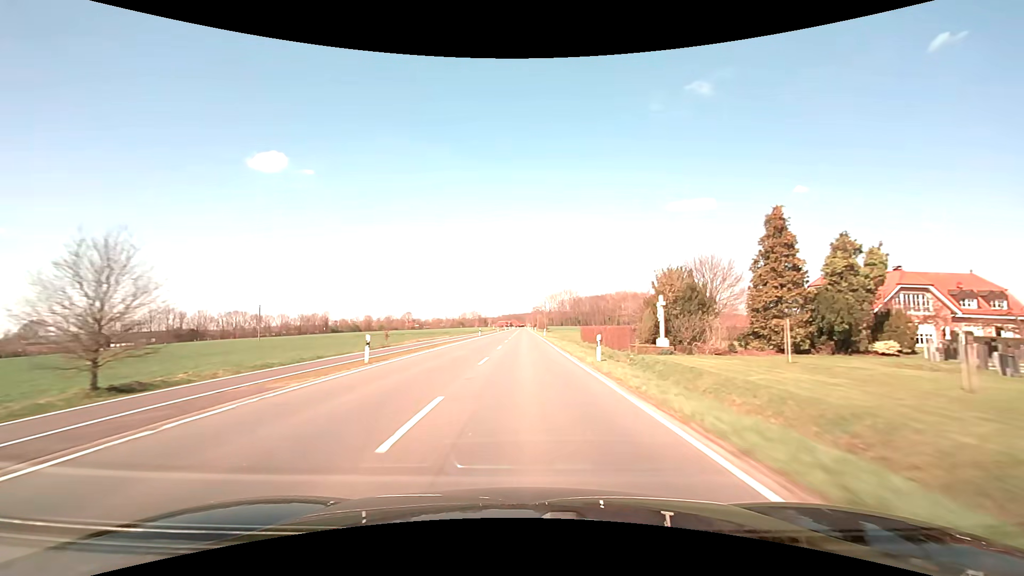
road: secondary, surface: asphalt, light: Day
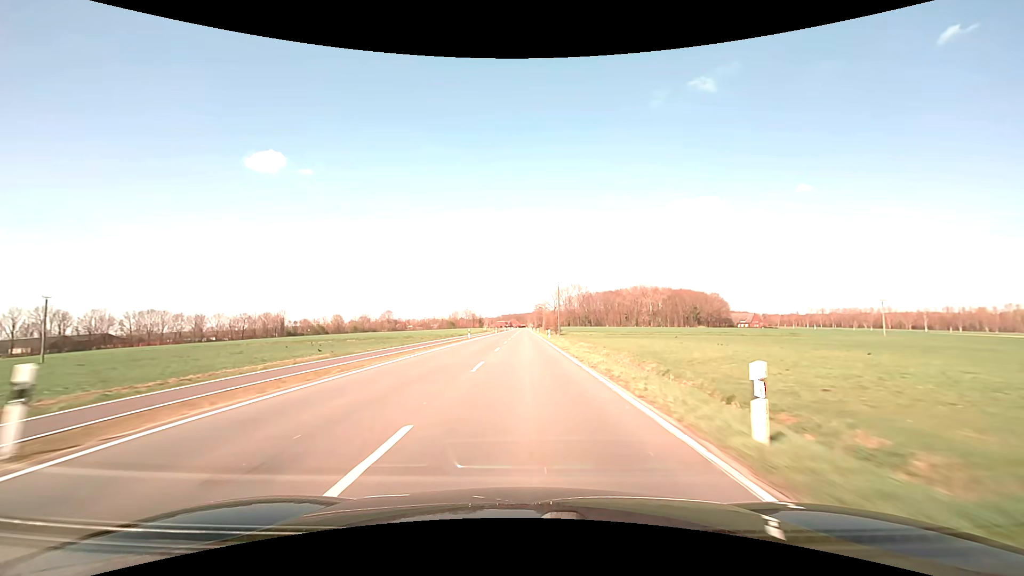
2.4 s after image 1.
(0.0, +63.1) m; 0°
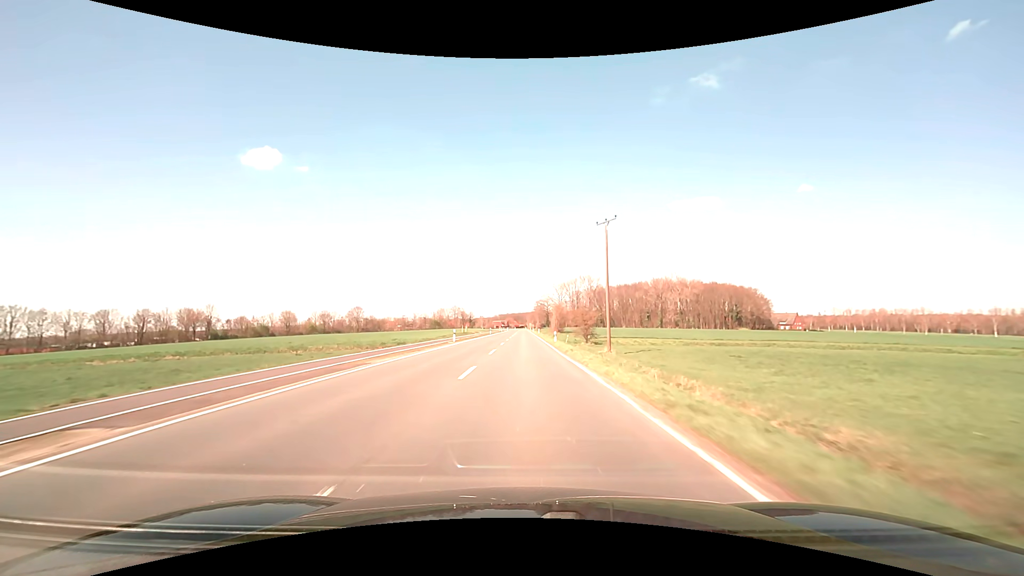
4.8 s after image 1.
(+0.2, +63.2) m; 0°
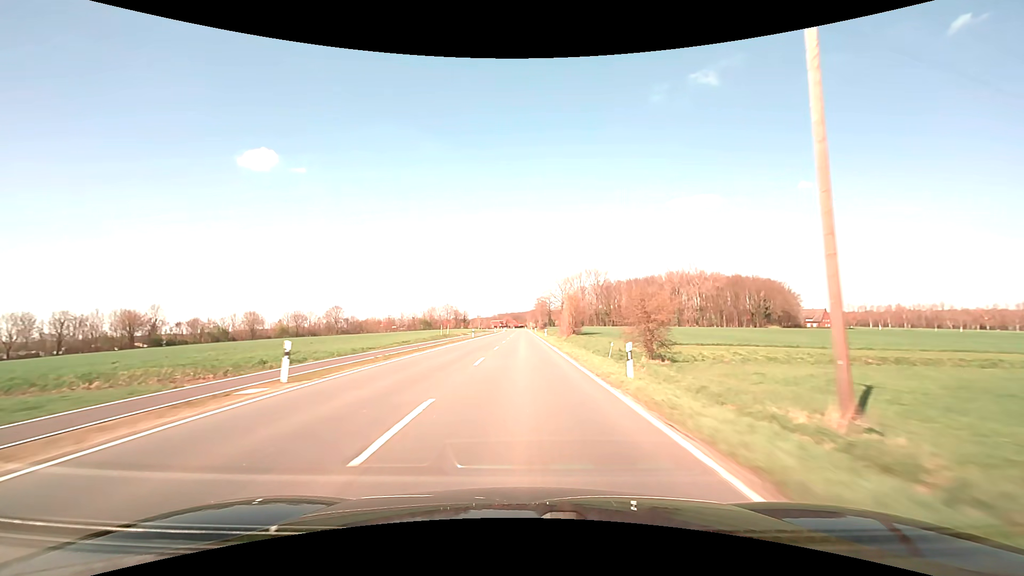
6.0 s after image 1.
(+0.1, +31.6) m; 0°
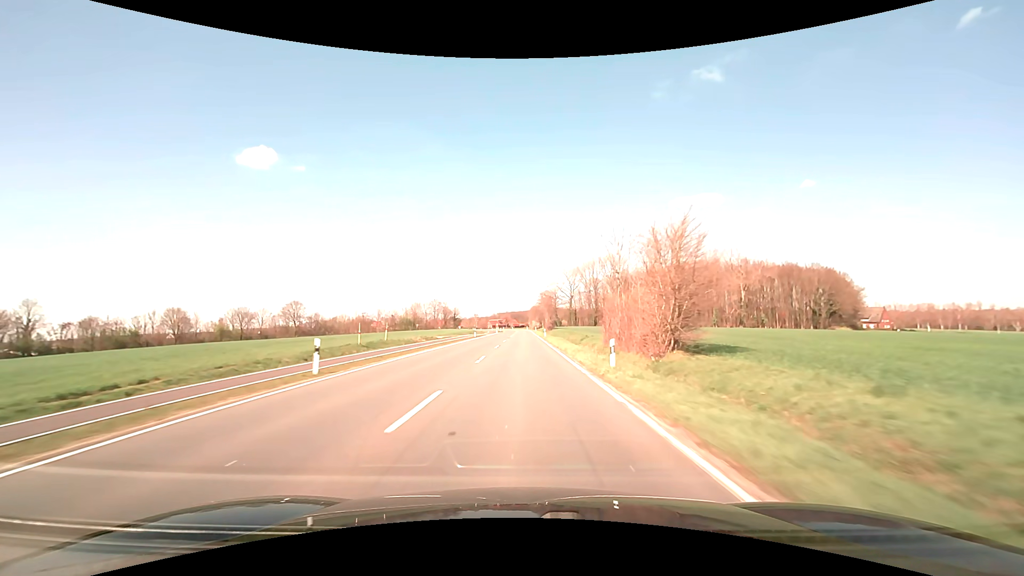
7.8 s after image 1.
(-0.1, +47.3) m; 0°
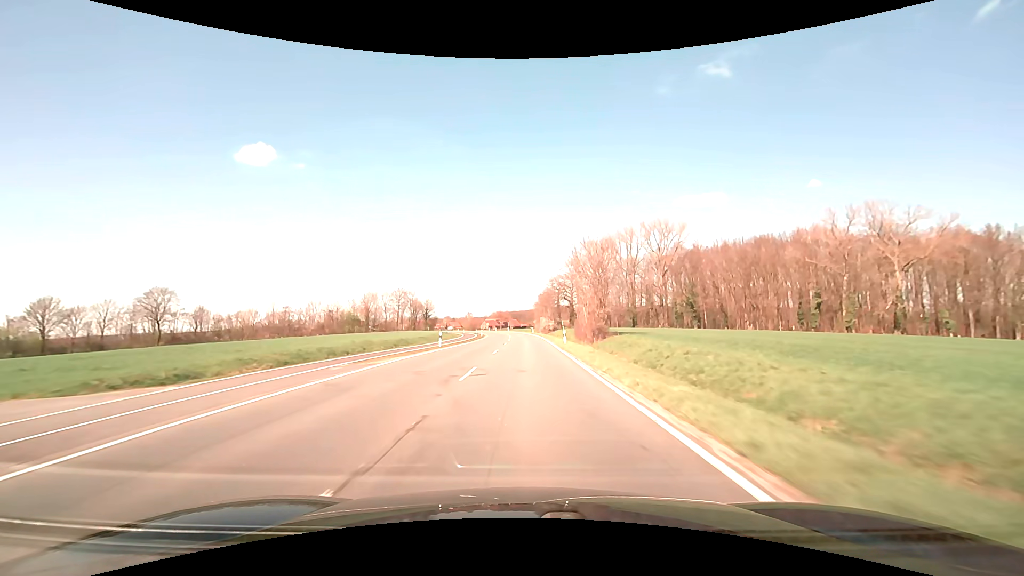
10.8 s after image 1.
(-0.1, +79.0) m; 0°
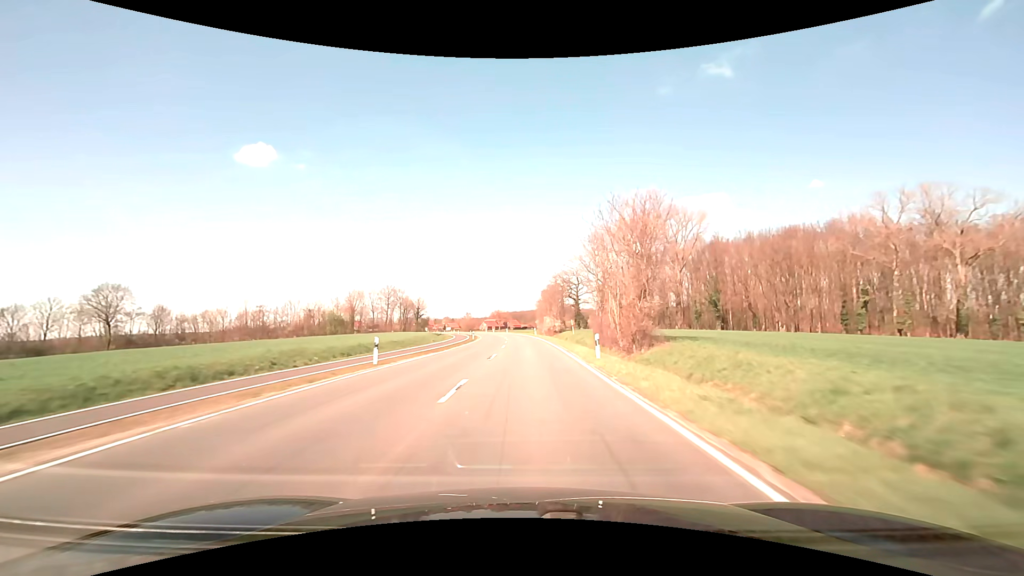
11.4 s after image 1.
(0.0, +15.8) m; 0°
